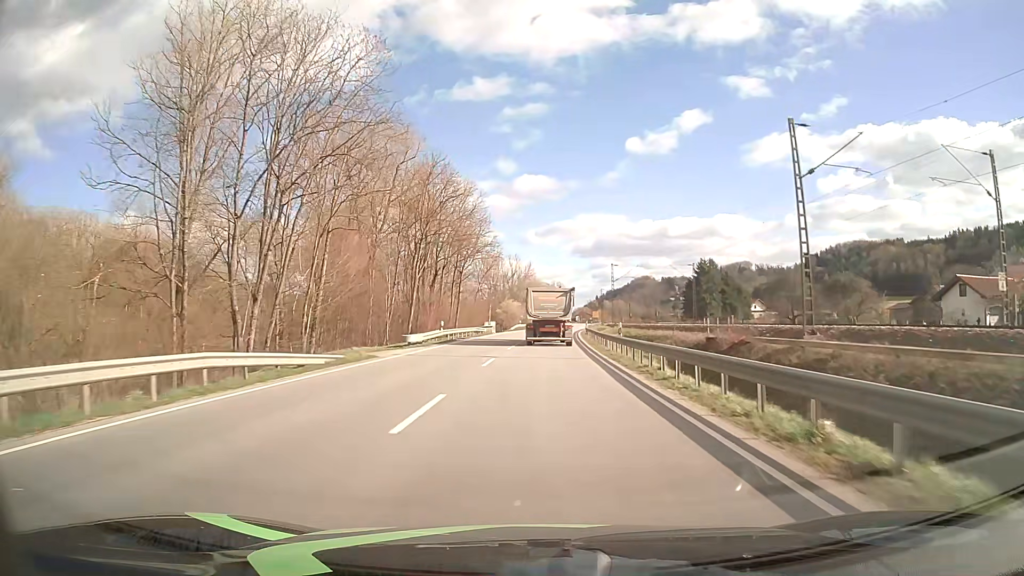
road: primary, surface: asphalt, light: Day
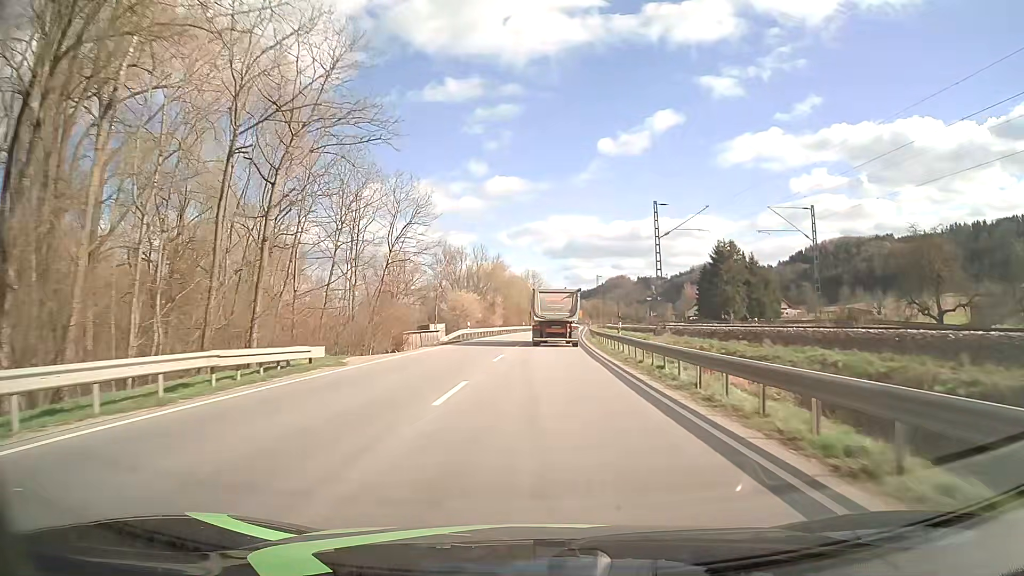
(+1.0, +46.3) m; +2°
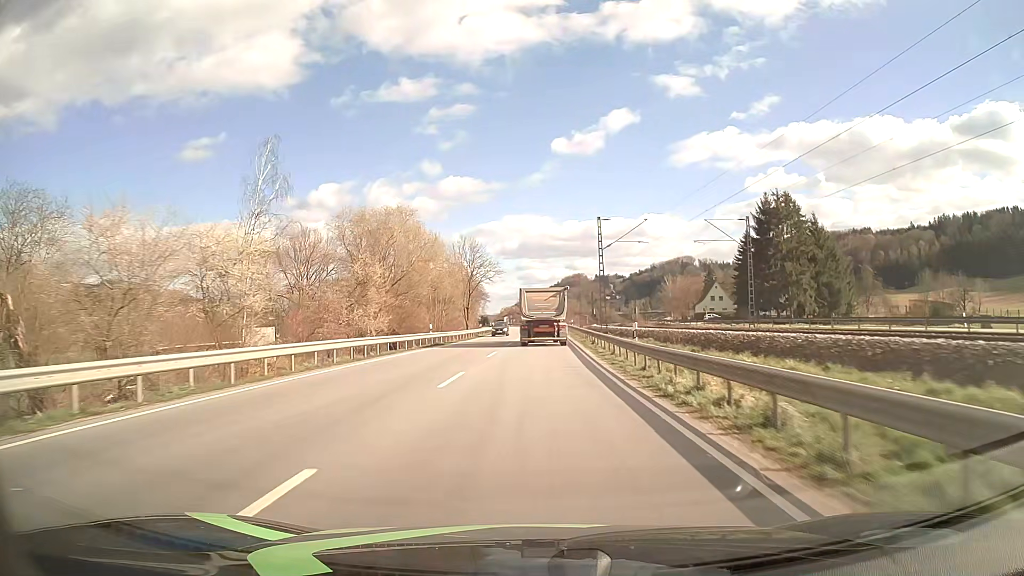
(+2.1, +58.1) m; +4°
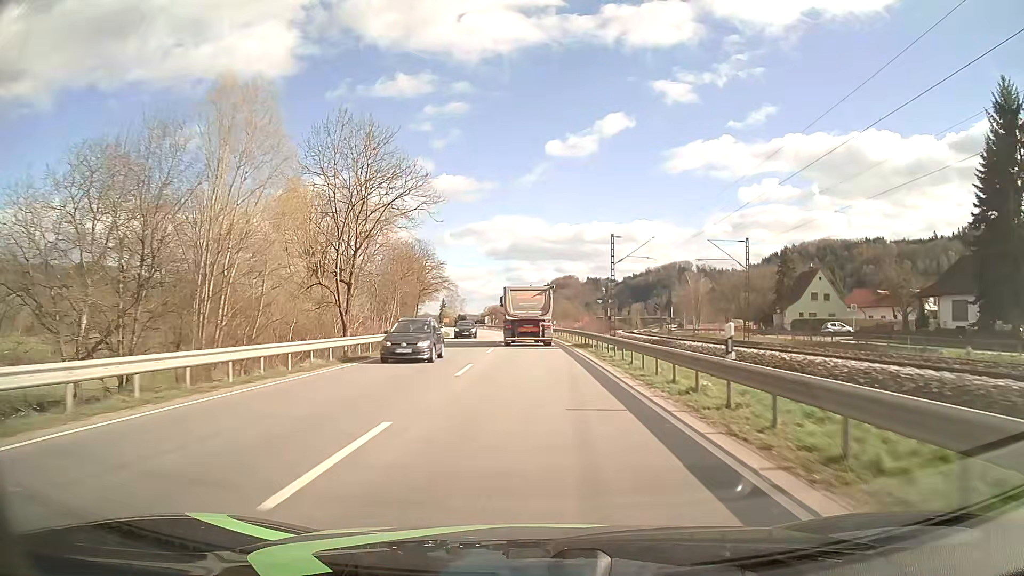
(+0.7, +58.4) m; +1°
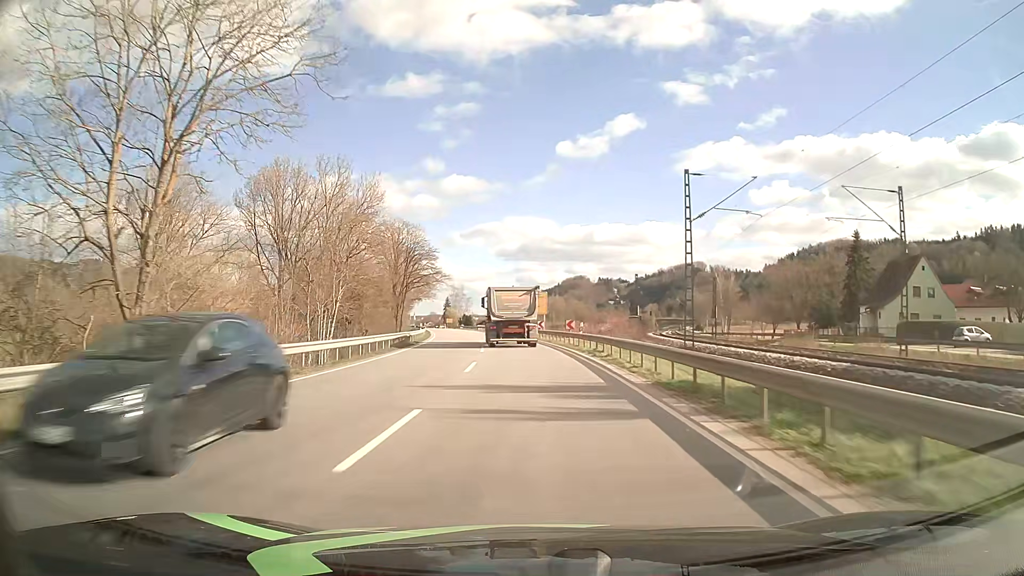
(-0.1, +23.2) m; -1°
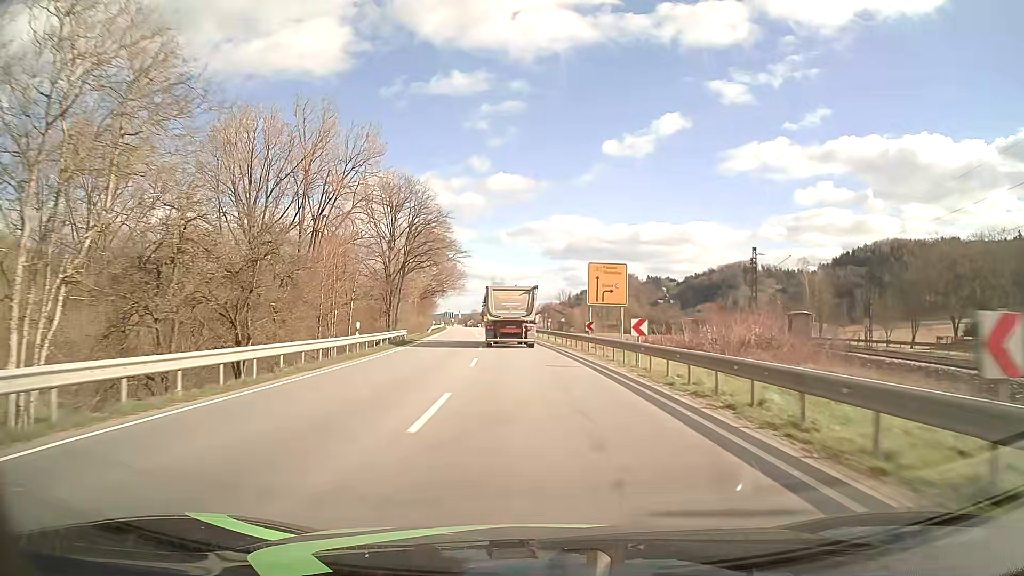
(-1.1, +34.5) m; -4°
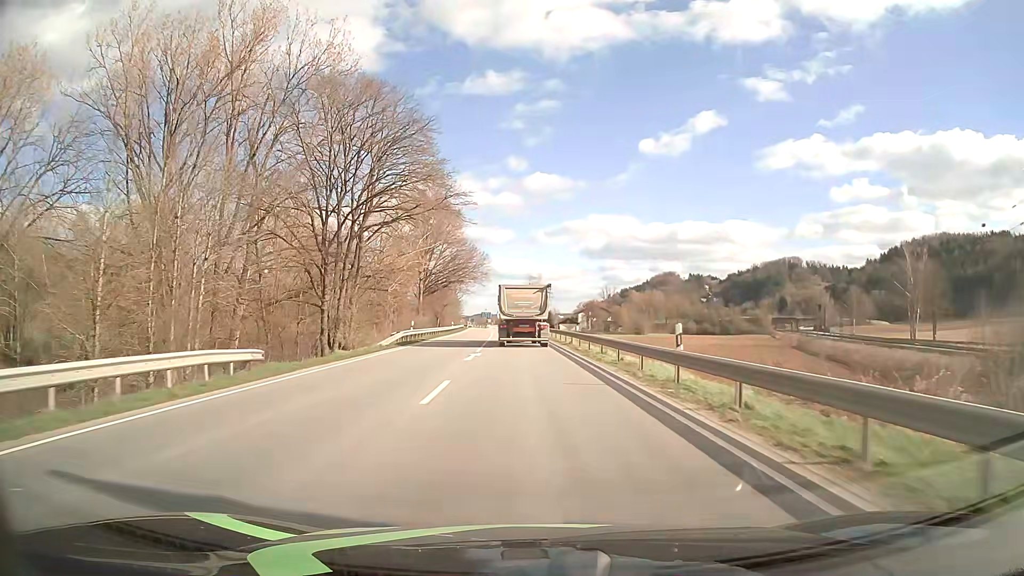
(-1.0, +34.2) m; -3°
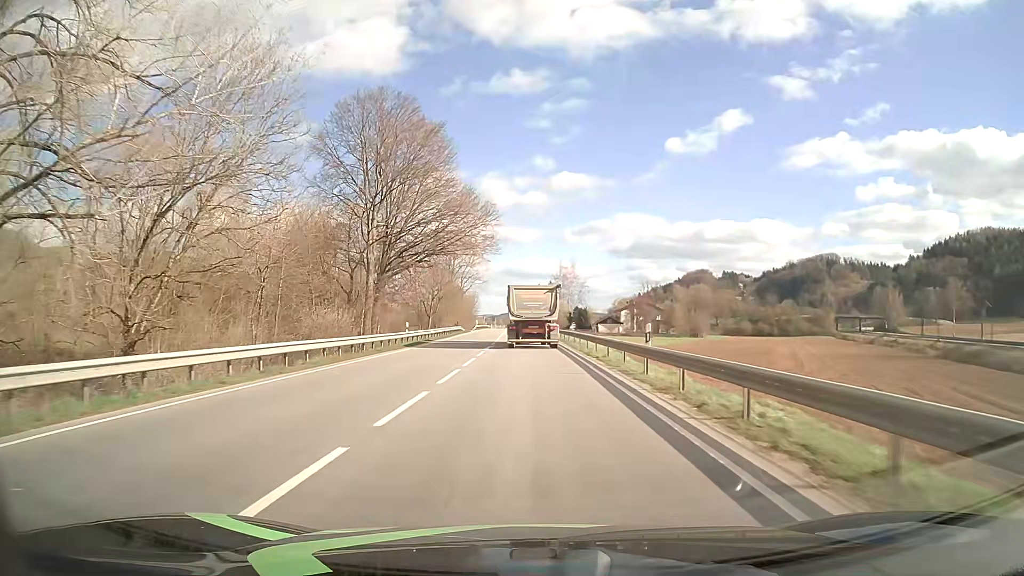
(-1.1, +45.1) m; -2°
(0, +10) (0, +20) (0, +30) (-1, +40) (-1, +50) (-1, +60) (-1, +70) (-2, +80) (-2, +90) (-2, +100) m
